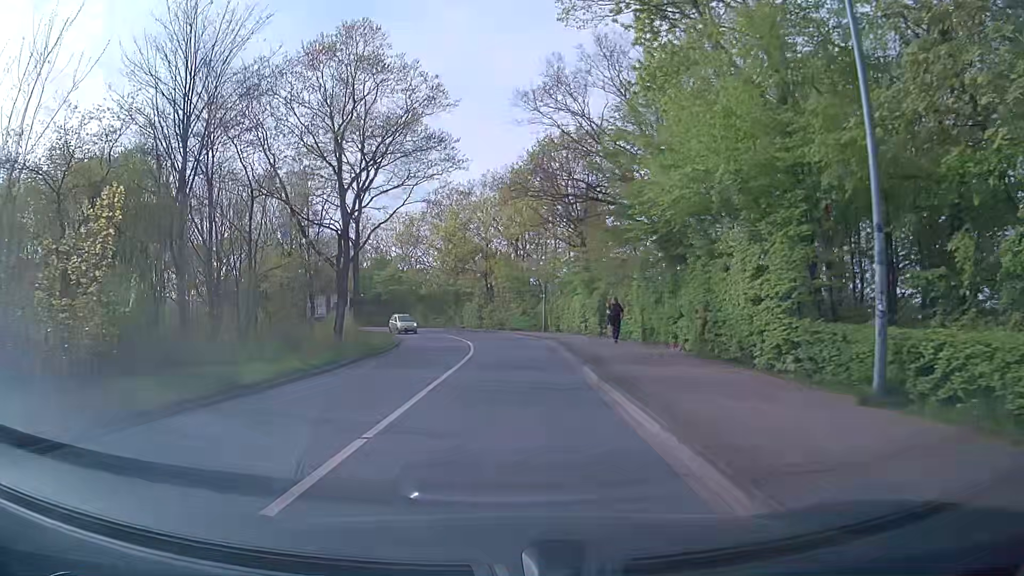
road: primary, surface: asphalt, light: Day
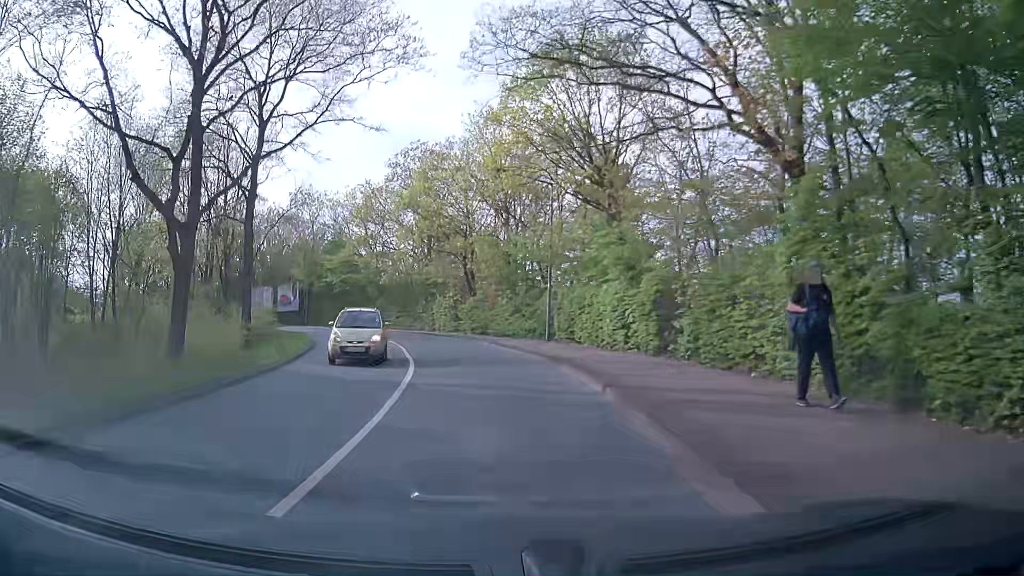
(+0.3, +16.6) m; +2°
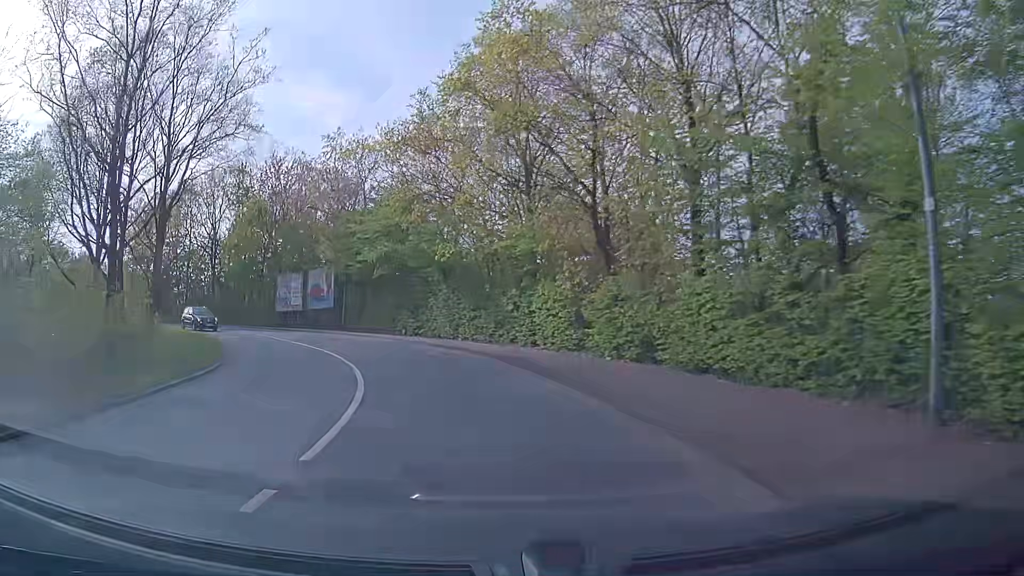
(-1.7, +23.6) m; -11°
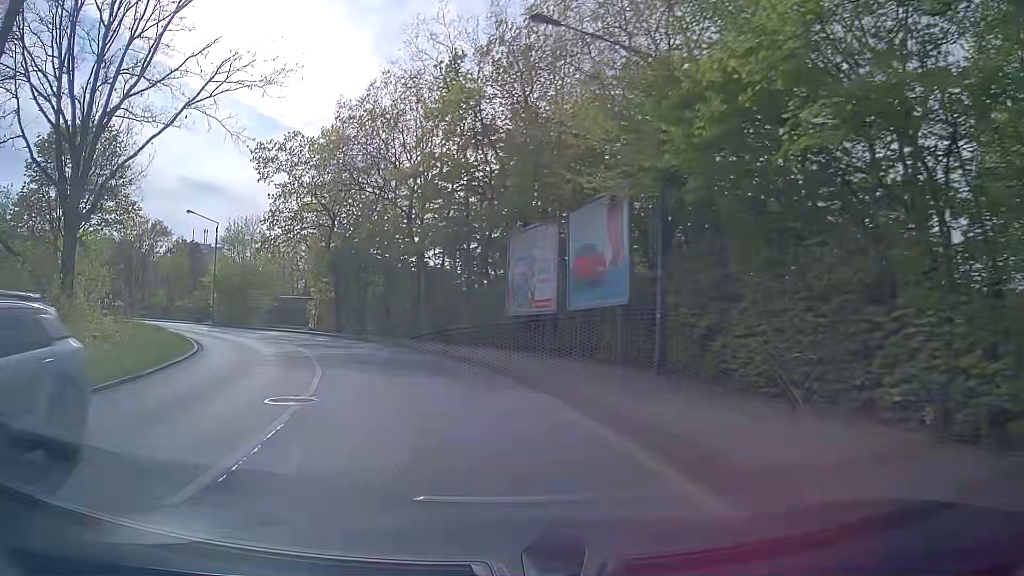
(-5.5, +28.0) m; -26°
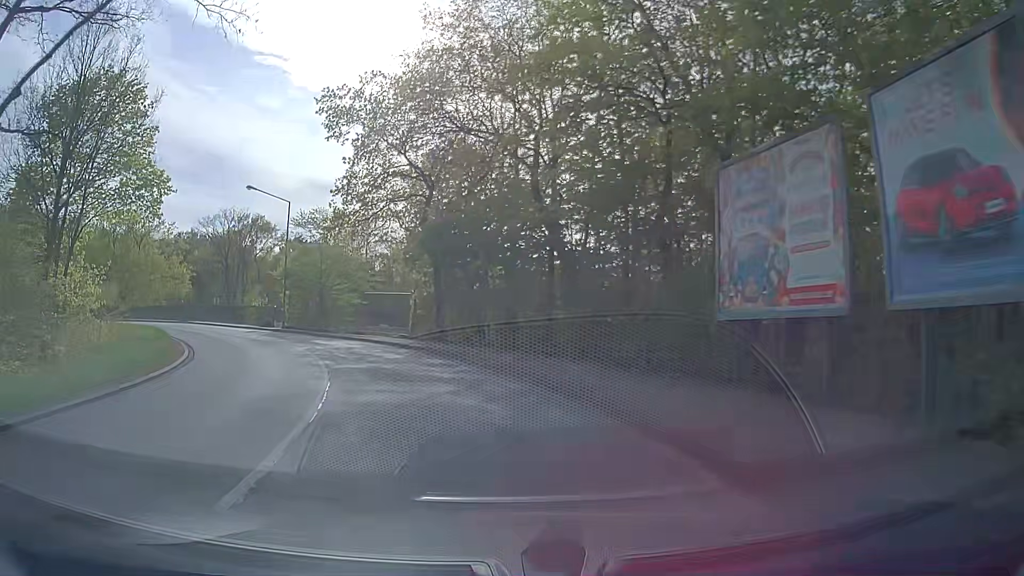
(-1.2, +10.9) m; -10°
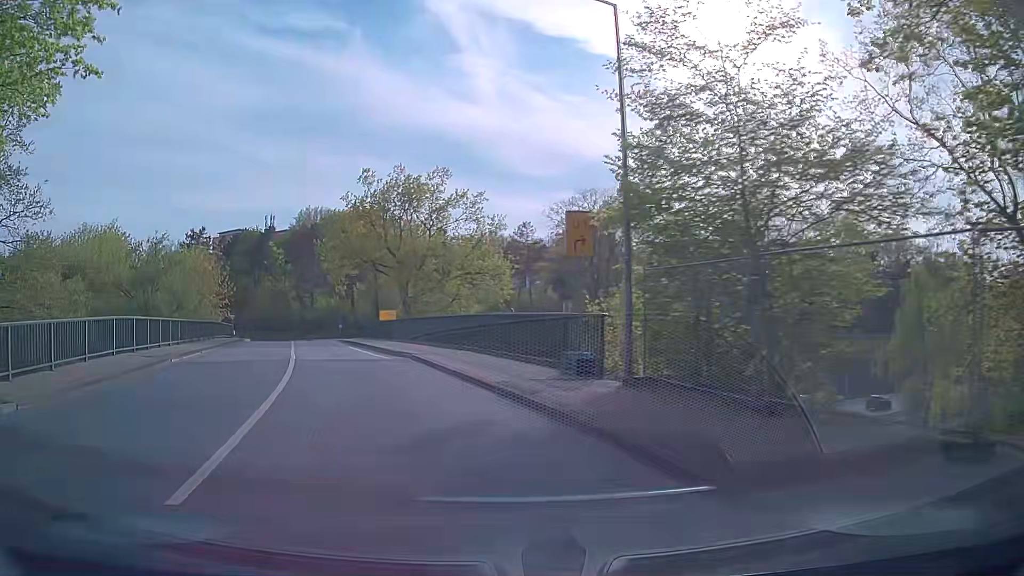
(-7.6, +25.8) m; -35°
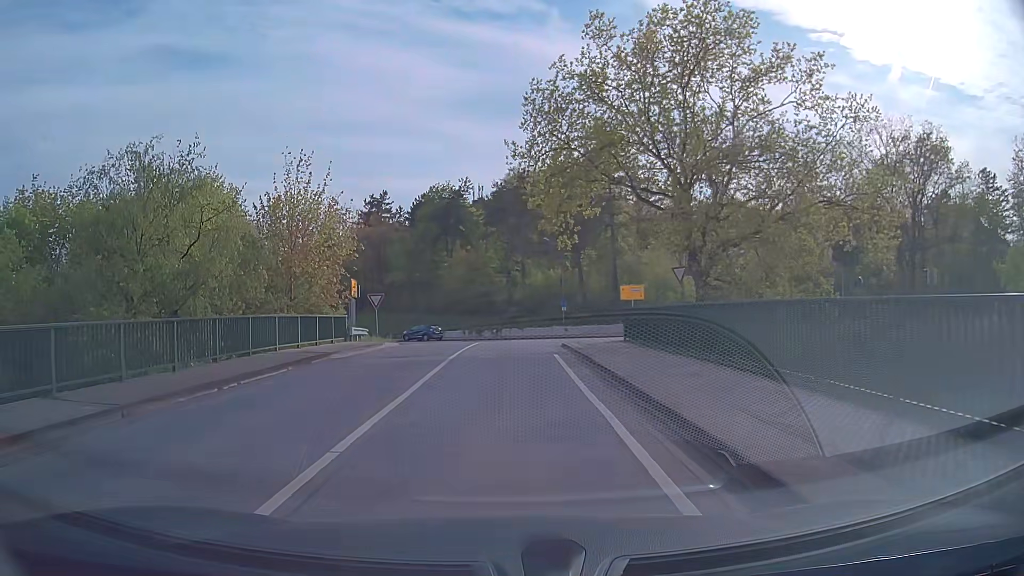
(-5.6, +24.7) m; -18°
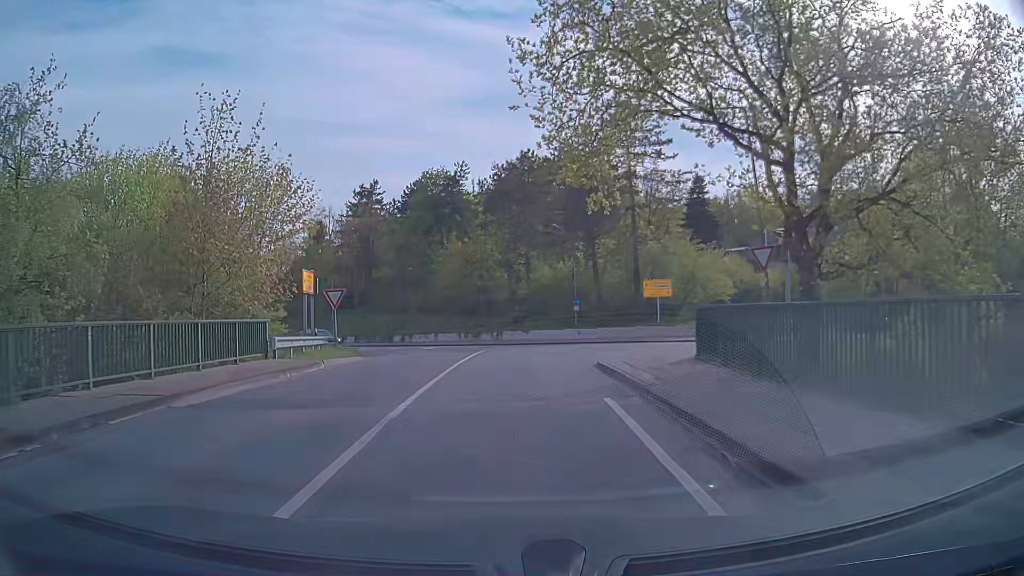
(-0.1, +9.1) m; 0°
(0, +10) (0, +20) (+1, +30) (+1, +40) (-4, +49) (-11, +56) (-18, +63) (-25, +70) (-33, +77) (-41, +82) m
